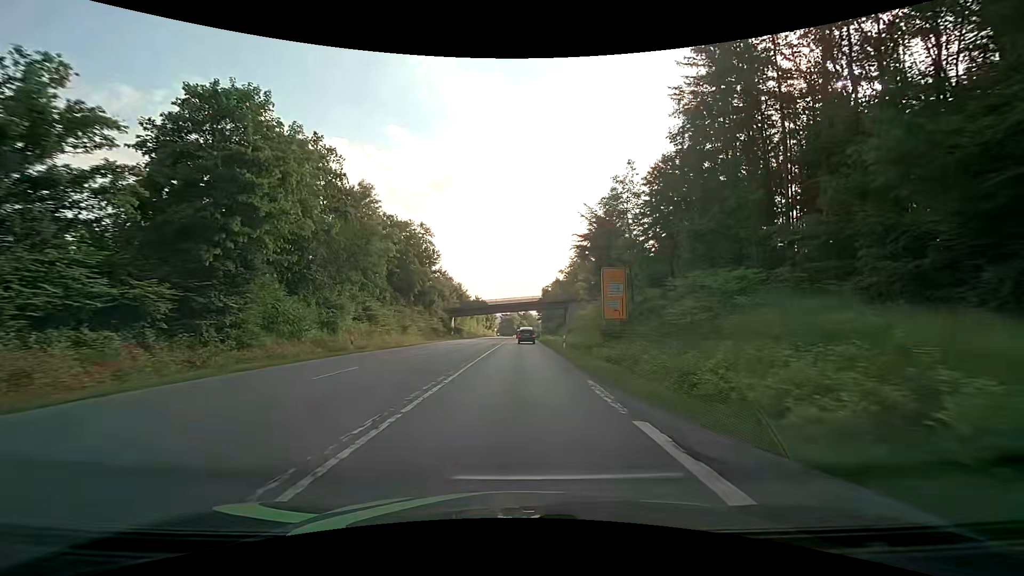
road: secondary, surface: asphalt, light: Day
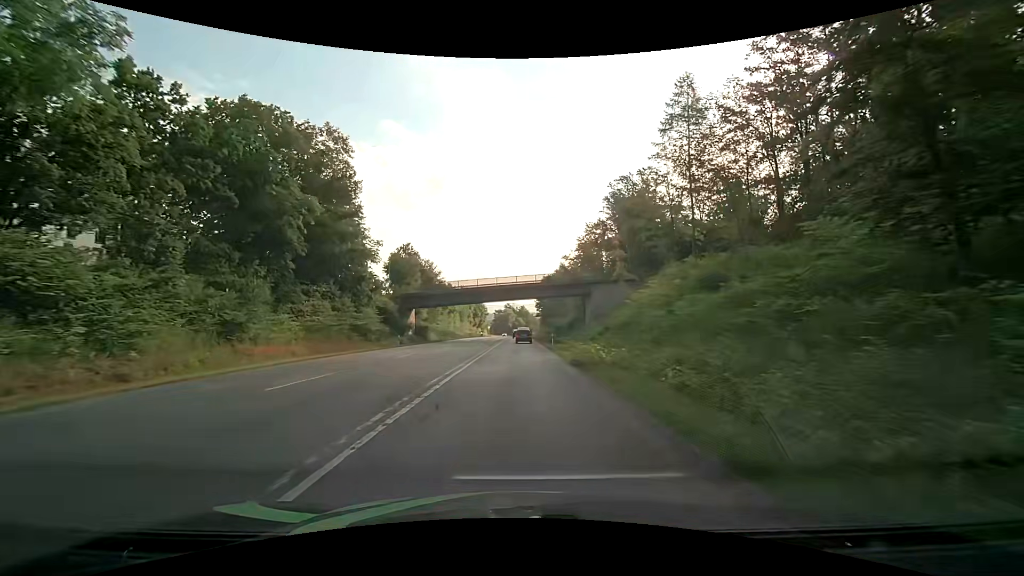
(+0.1, +36.8) m; +1°
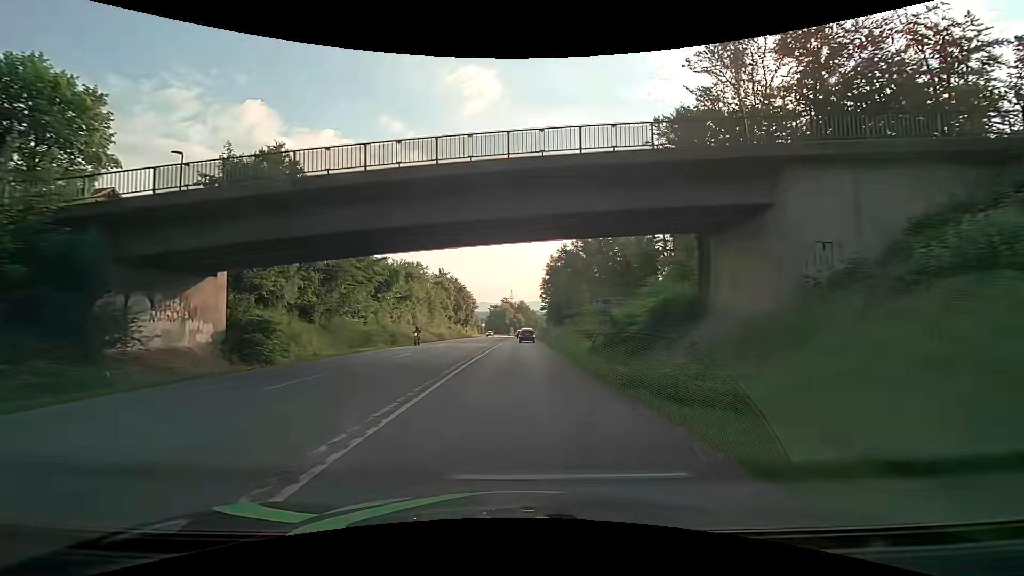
(-0.1, +45.9) m; 0°
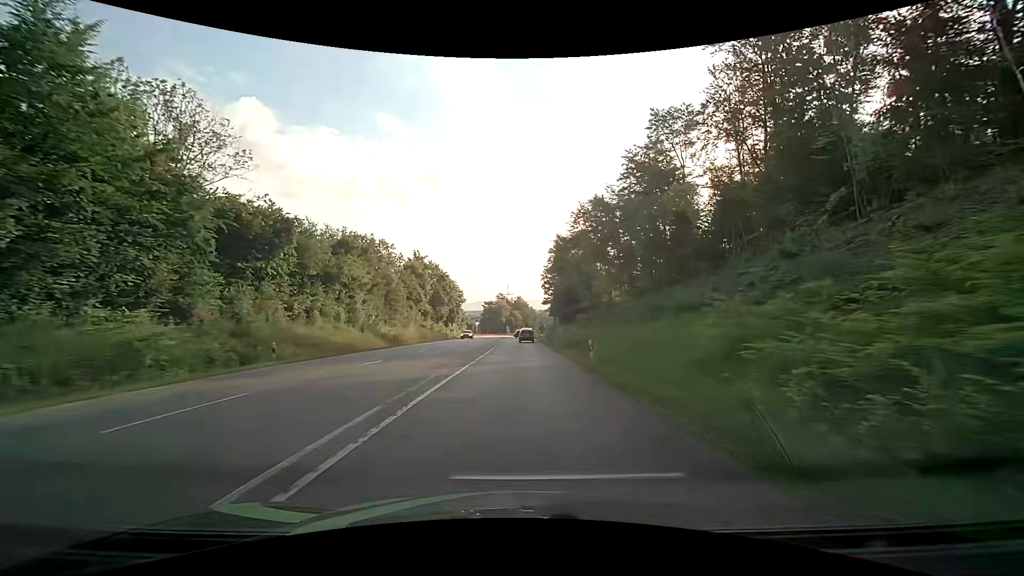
(0.0, +27.5) m; 0°
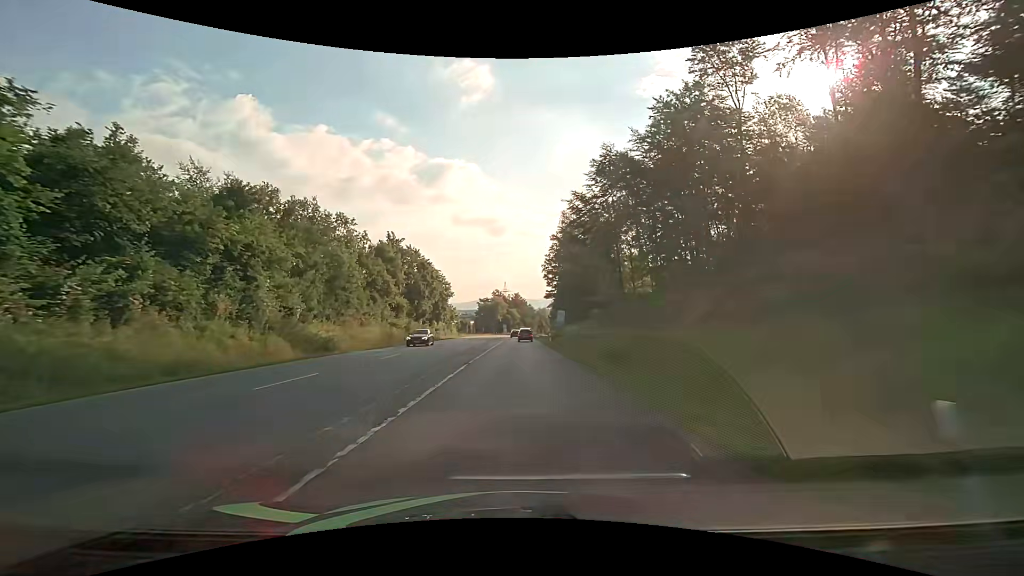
(-0.1, +18.4) m; 0°
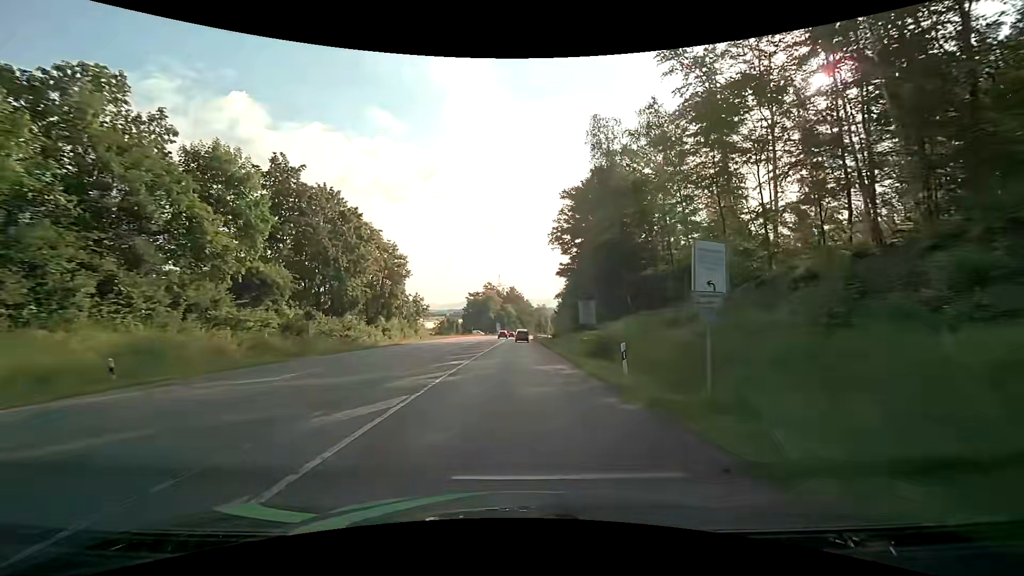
(+0.1, +36.7) m; 0°
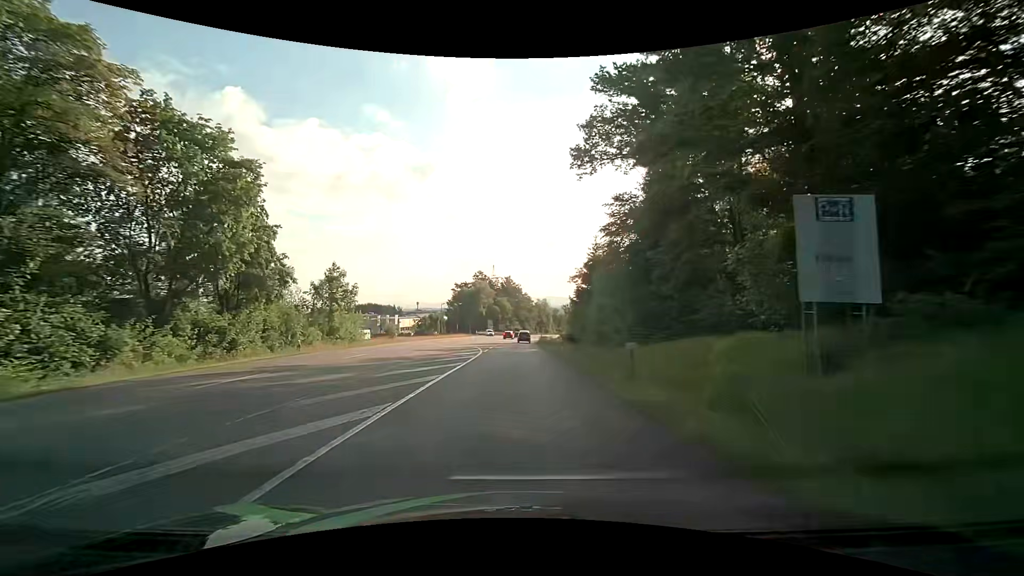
(+0.3, +36.7) m; +1°
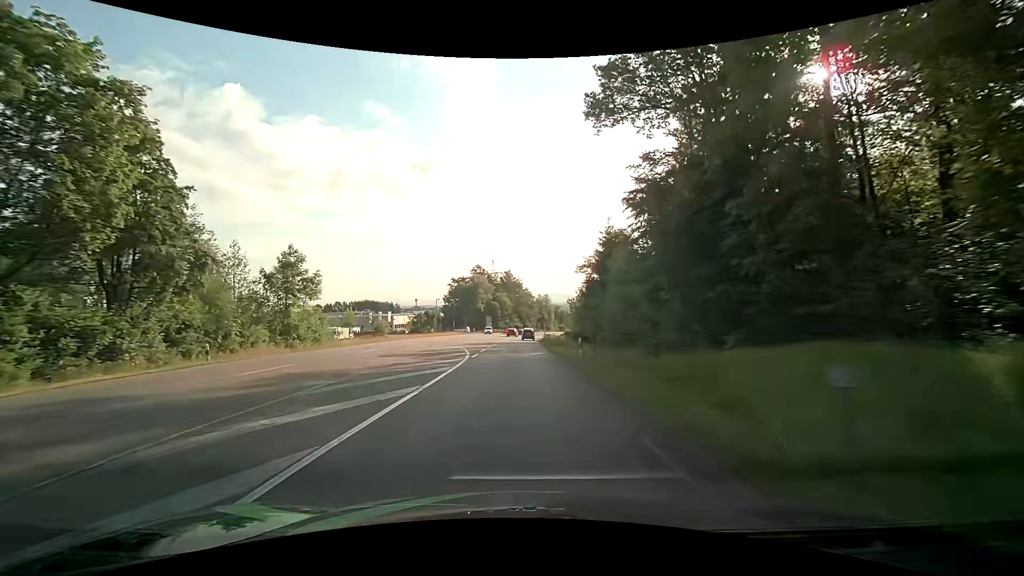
(0.0, +9.2) m; 0°
(0, +10) (0, +20) (0, +30) (0, +40) (0, +50) (+1, +60) (+1, +70) (+2, +80) (+3, +90) (+4, +100) m
